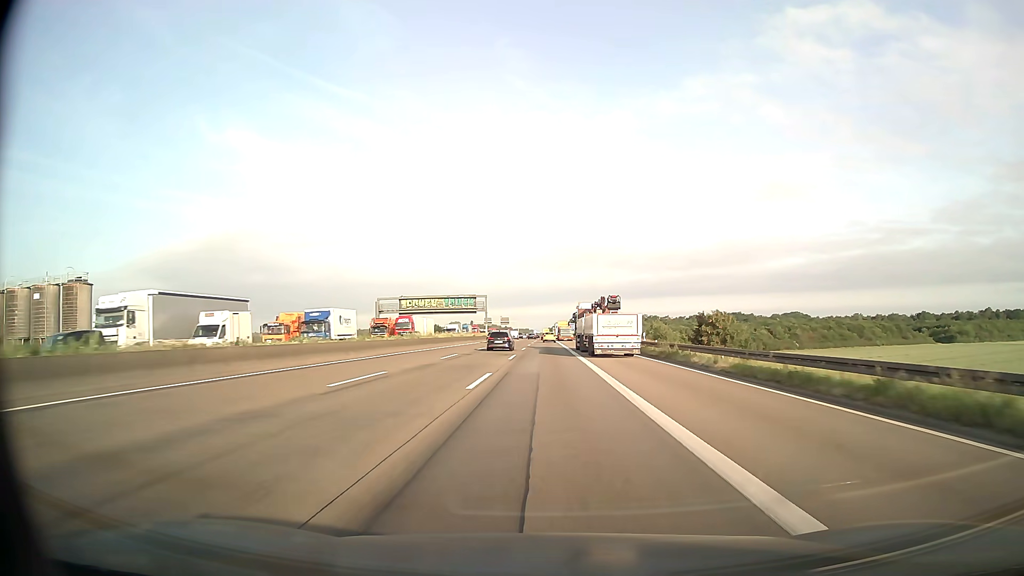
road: motorway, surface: asphalt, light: Day
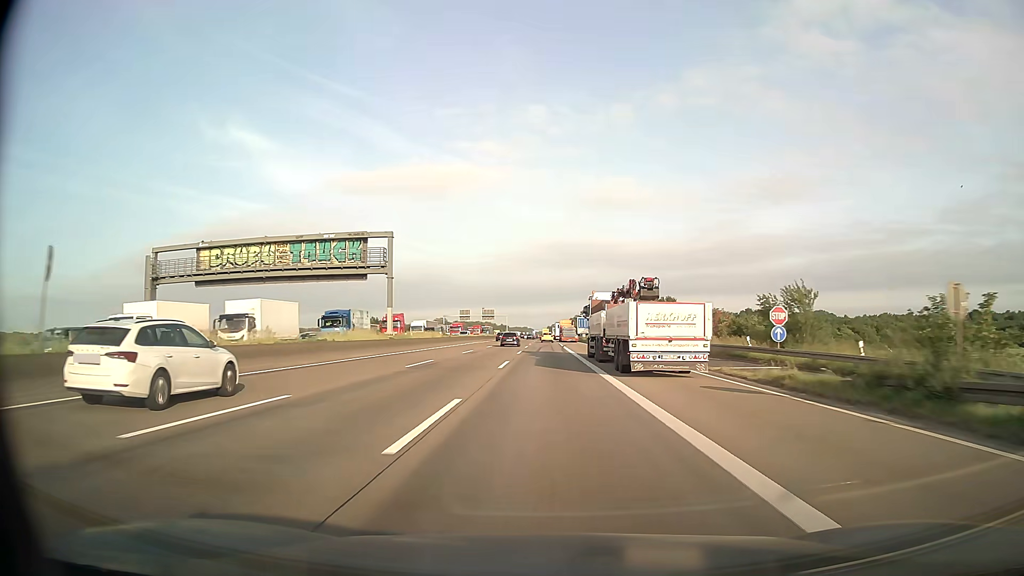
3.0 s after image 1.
(0.0, +80.9) m; 0°
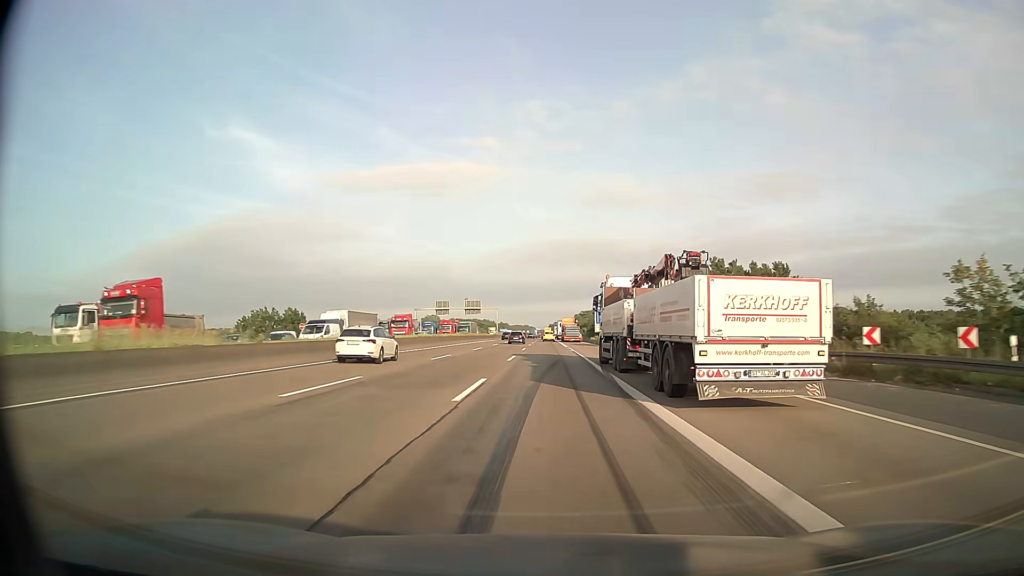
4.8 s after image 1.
(0.0, +48.6) m; 0°
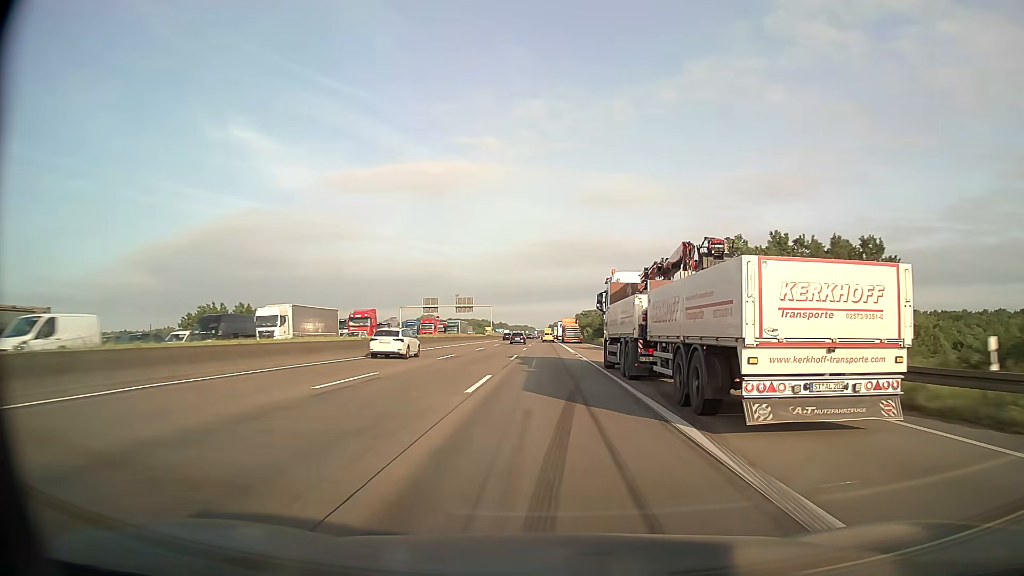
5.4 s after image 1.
(0.0, +16.2) m; 0°
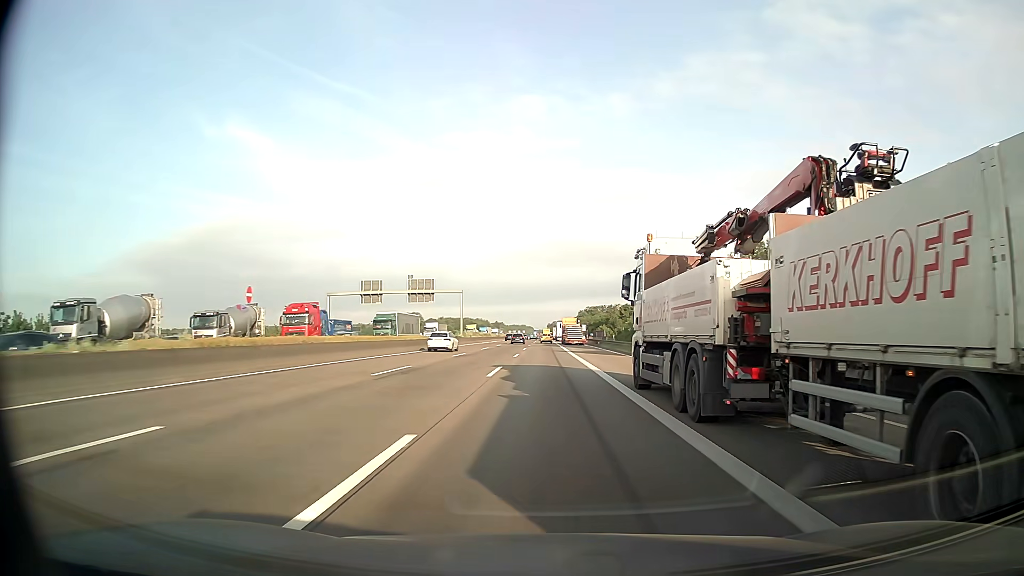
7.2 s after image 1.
(0.0, +48.5) m; 0°
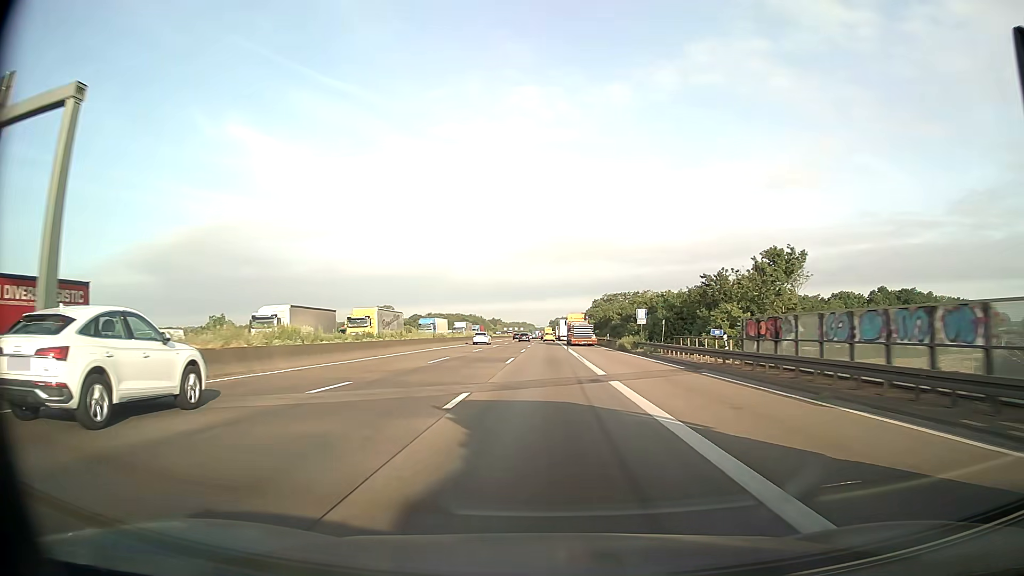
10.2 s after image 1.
(-0.1, +80.9) m; 0°
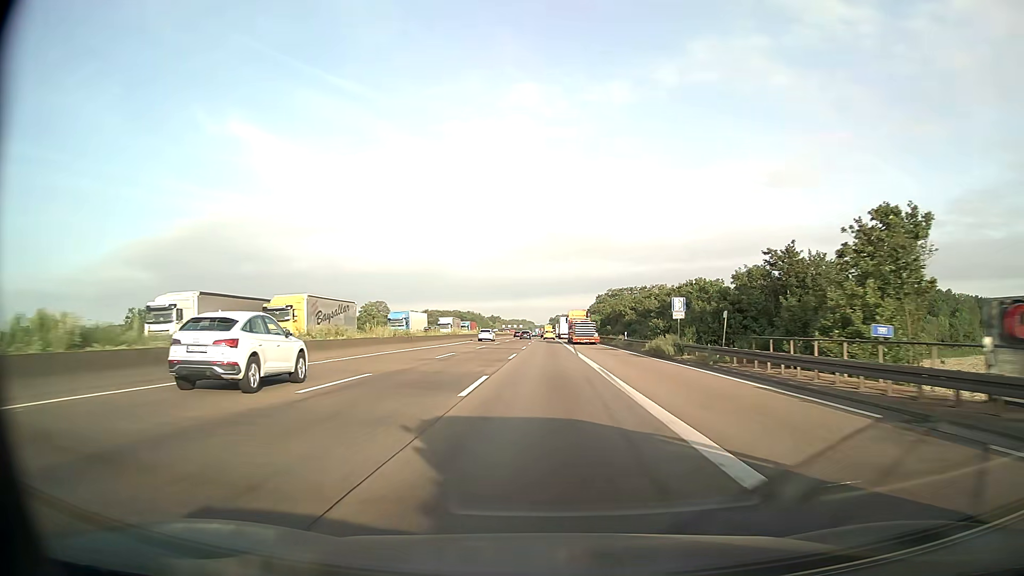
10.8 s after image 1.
(0.0, +16.2) m; 0°
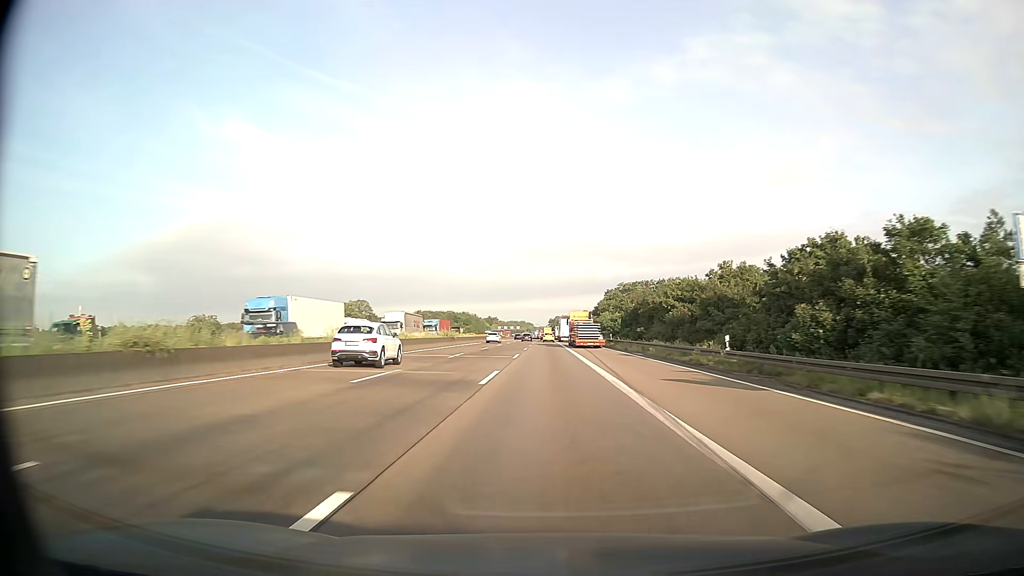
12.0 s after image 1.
(+0.2, +32.3) m; 0°
(0, +10) (0, +20) (0, +30) (0, +40) (0, +50) (0, +60) (0, +70) (0, +80) (0, +90) (0, +100) m
